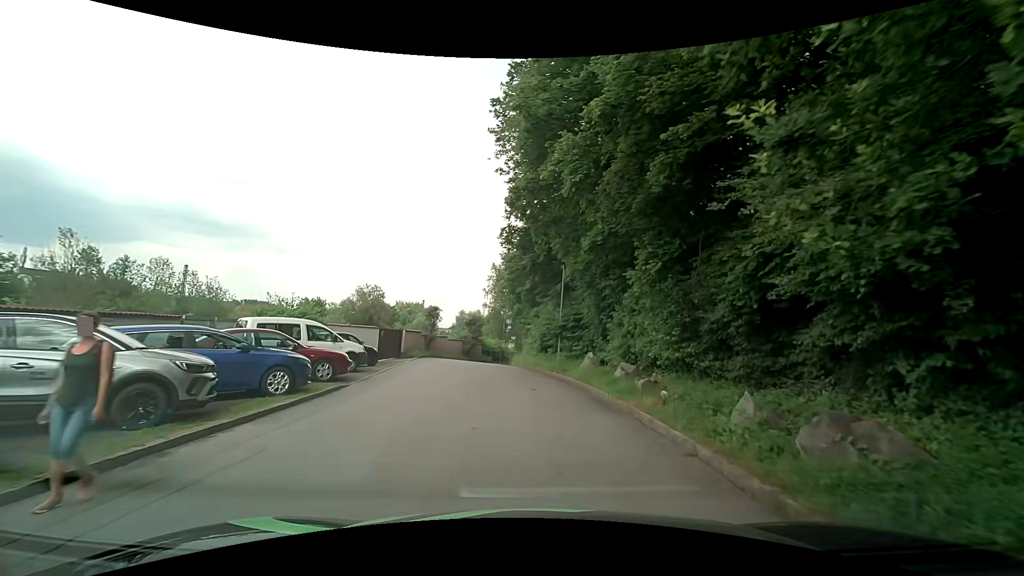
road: service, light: Day
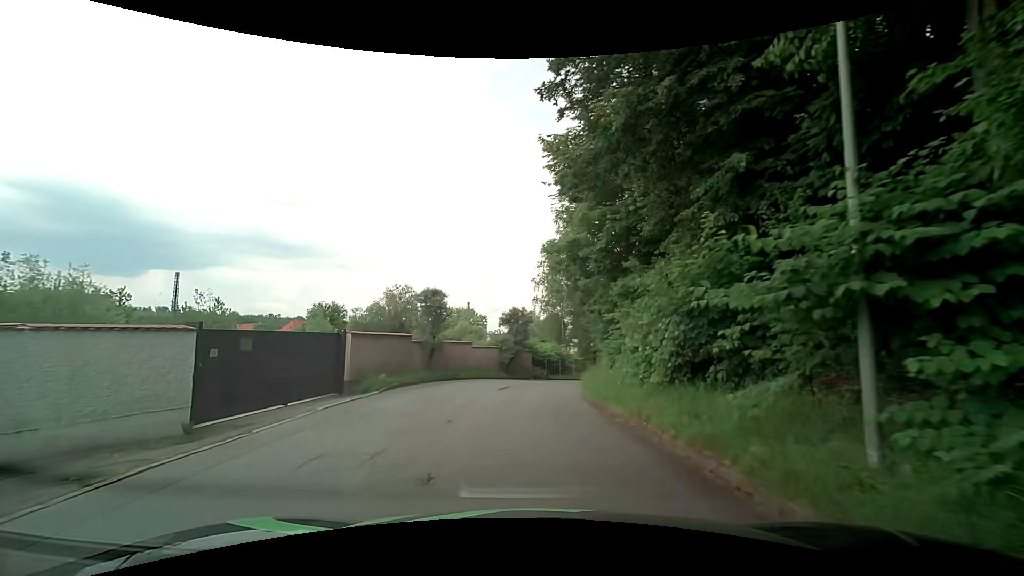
(-0.6, +18.5) m; -5°
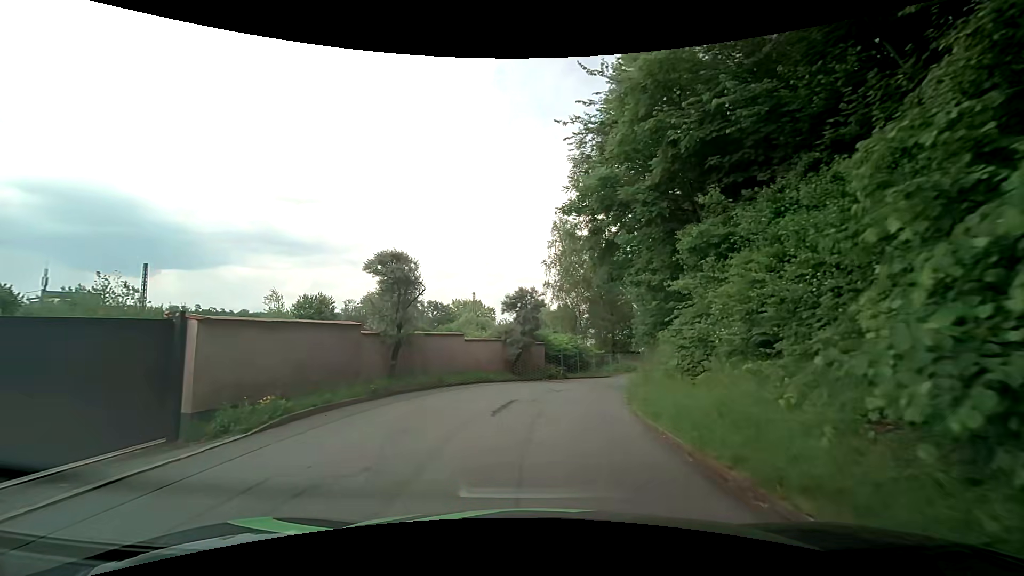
(-0.3, +7.9) m; -3°
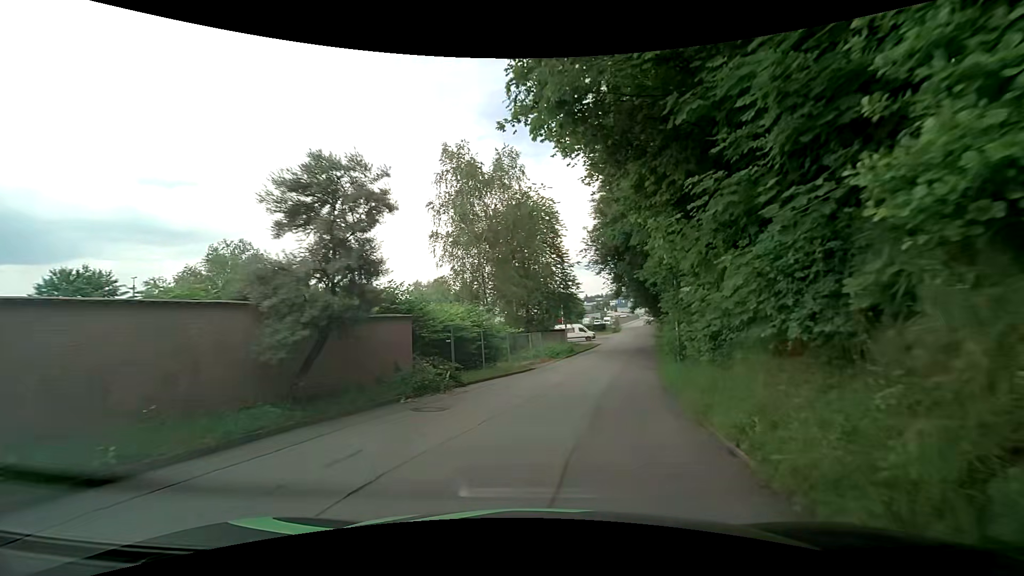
(+1.1, +16.8) m; +10°
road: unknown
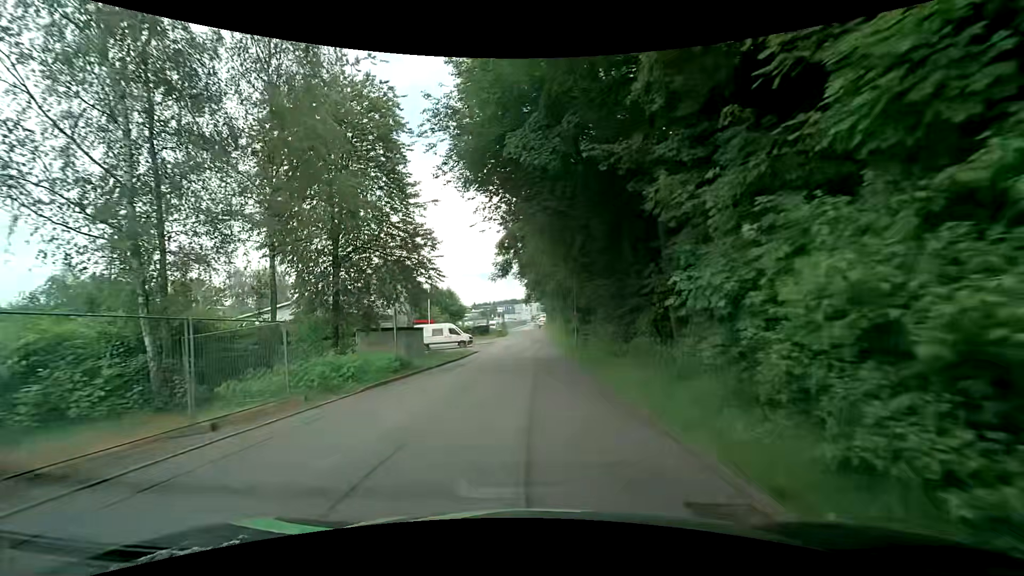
(+3.6, +22.7) m; +13°
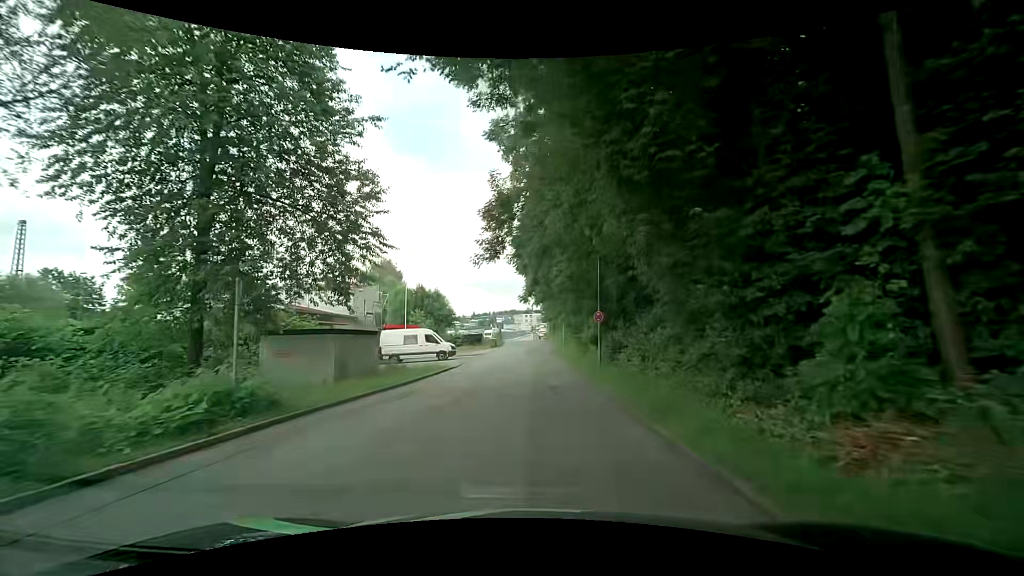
(+0.1, +10.9) m; 0°
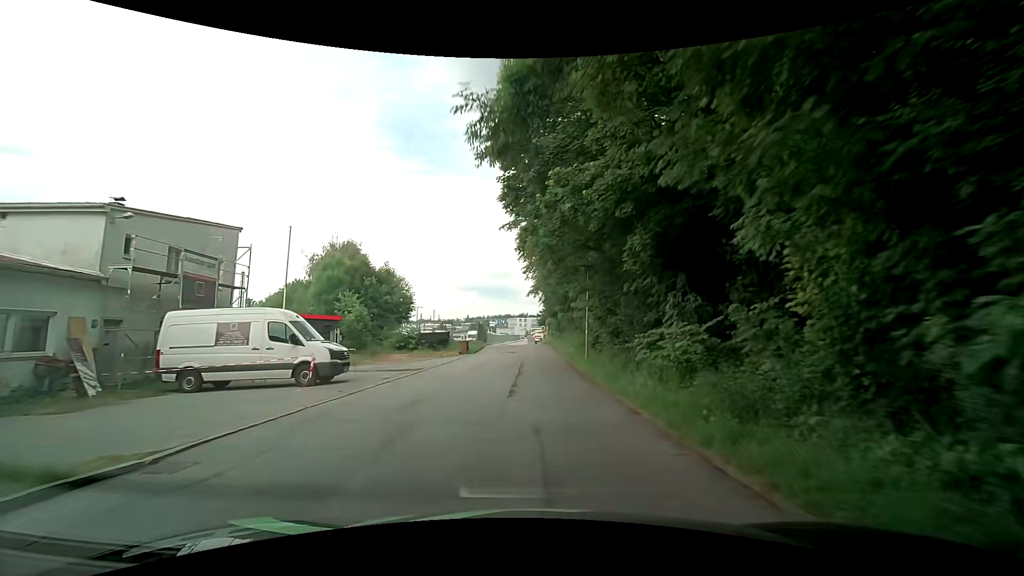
(+0.3, +23.0) m; +1°
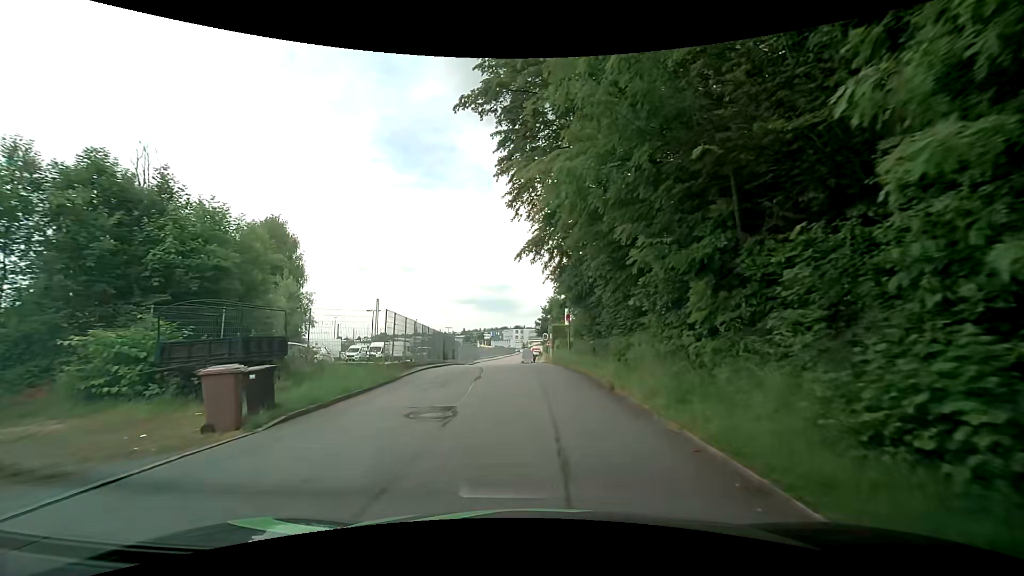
(0.0, +28.6) m; 0°
